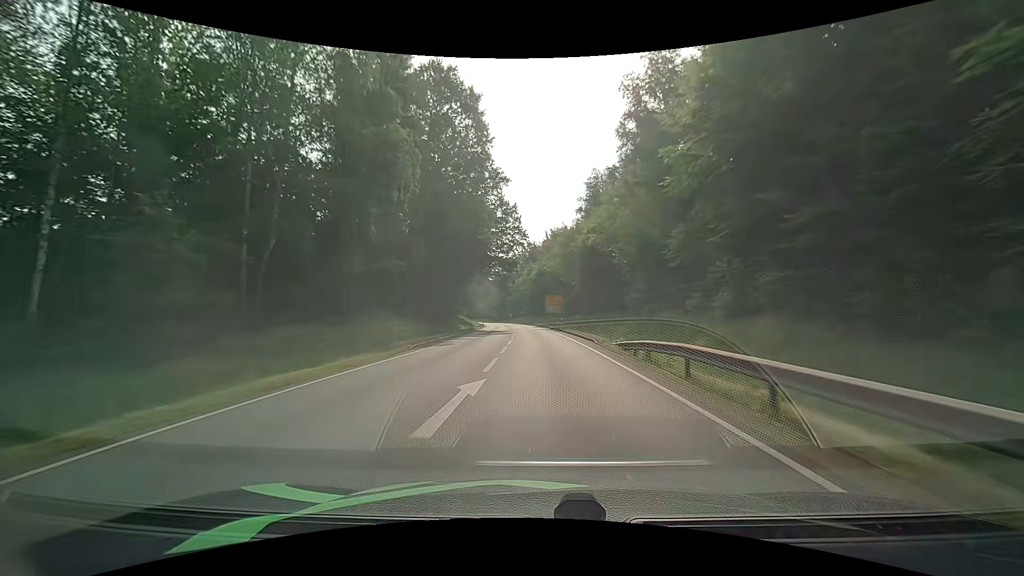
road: primary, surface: asphalt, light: Day
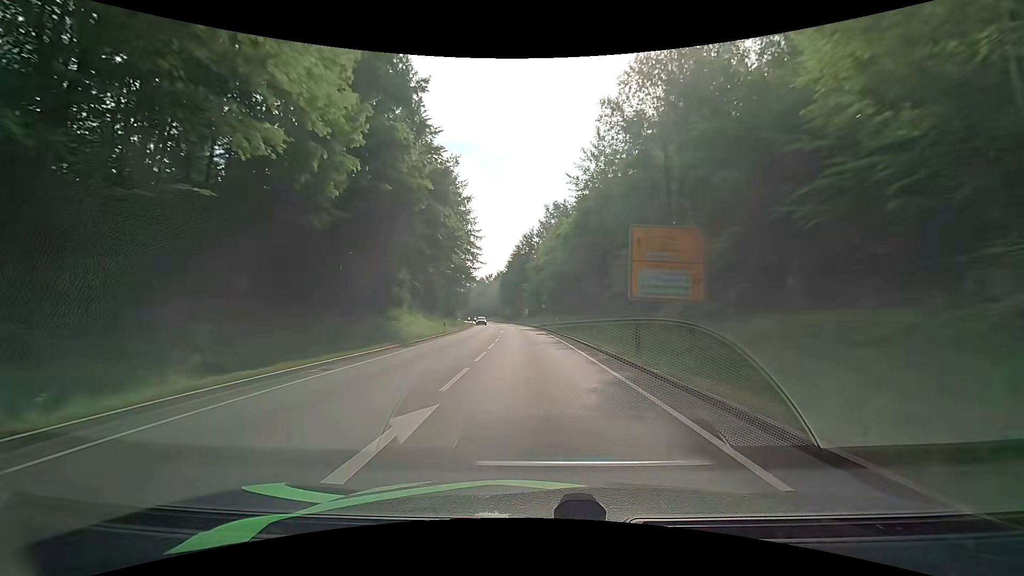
(-1.1, +57.0) m; -3°
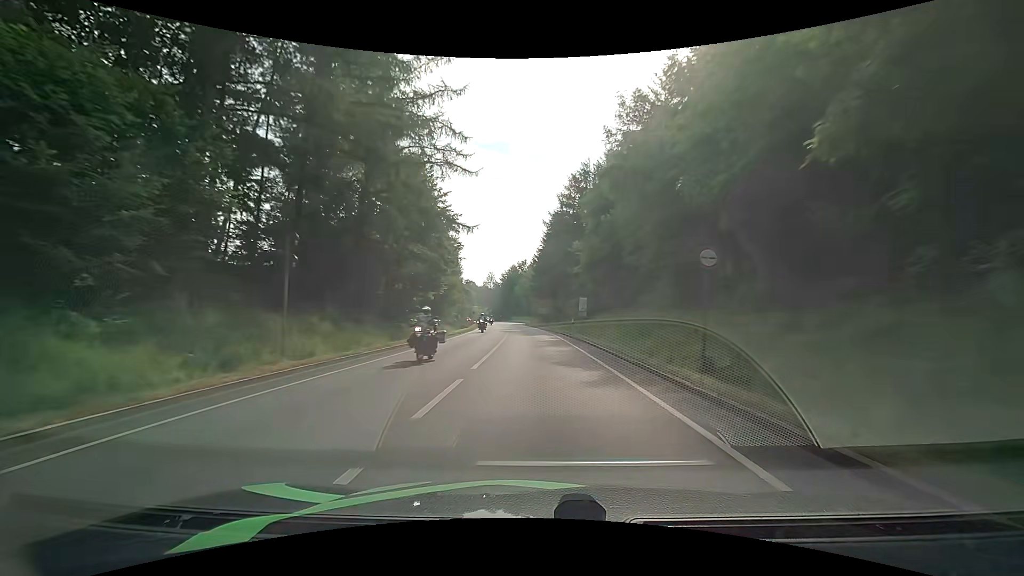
(-2.0, +56.6) m; -5°
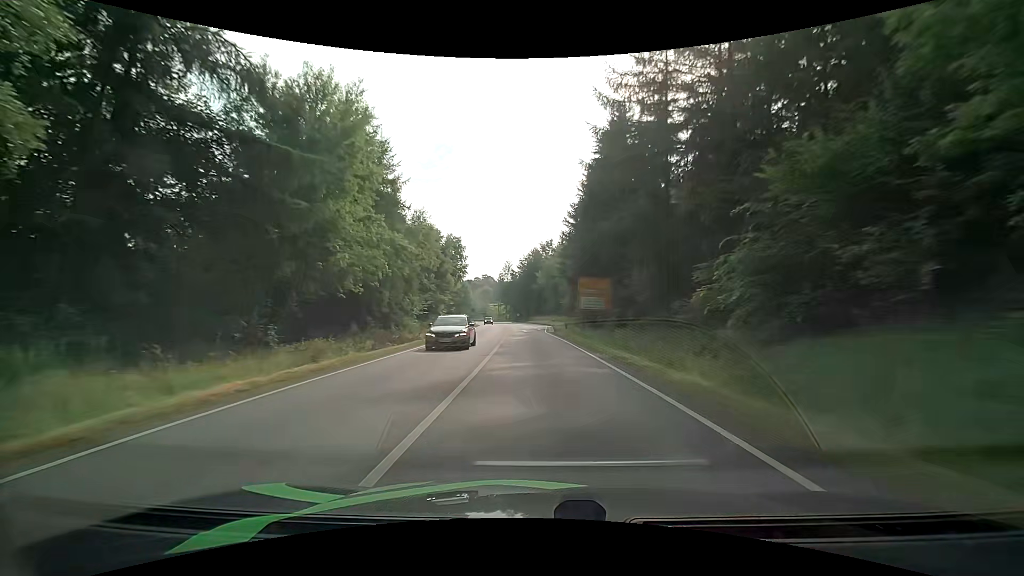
(-1.0, +45.3) m; -2°
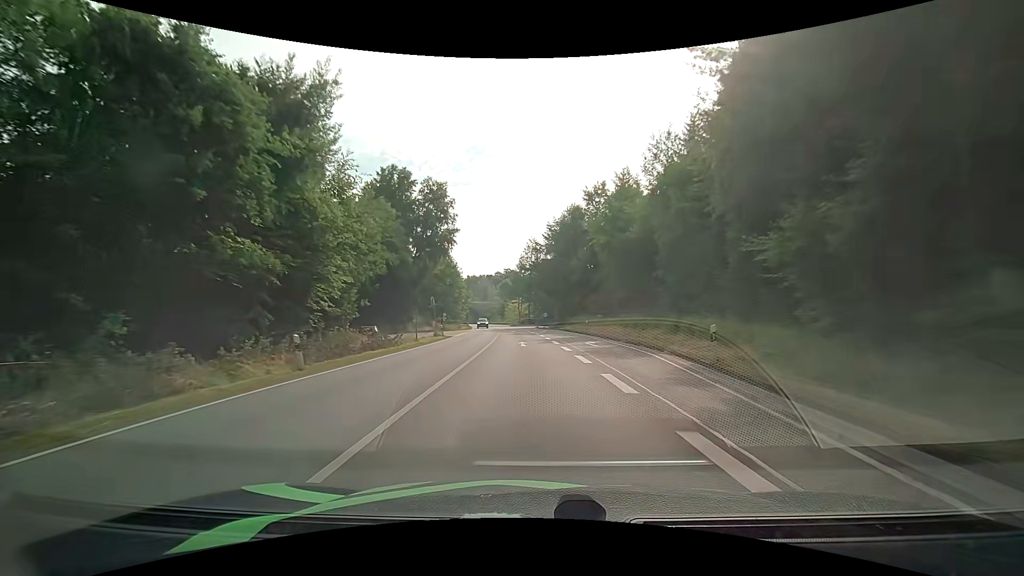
(-2.1, +56.8) m; -5°
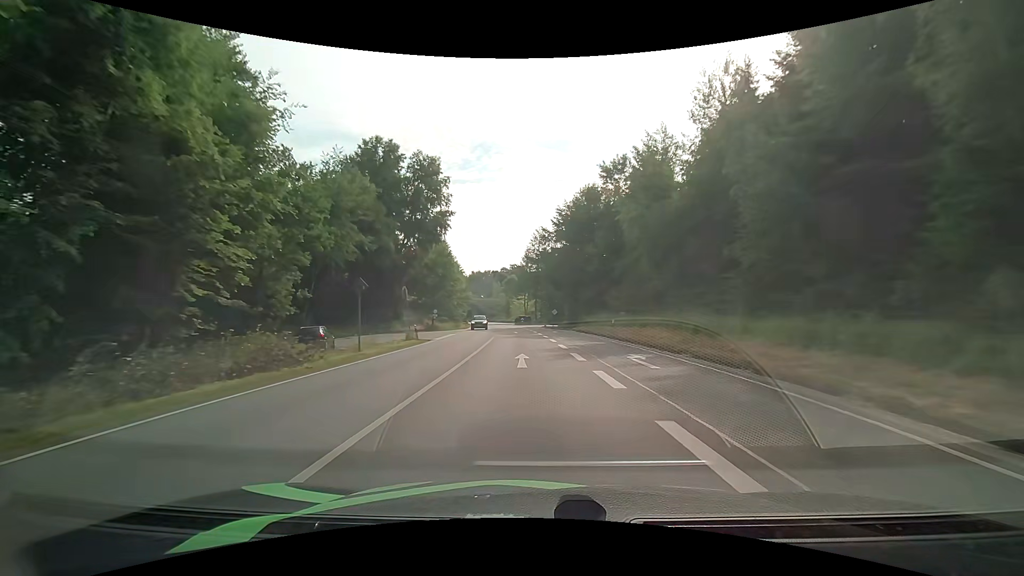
(+0.1, +11.4) m; 0°
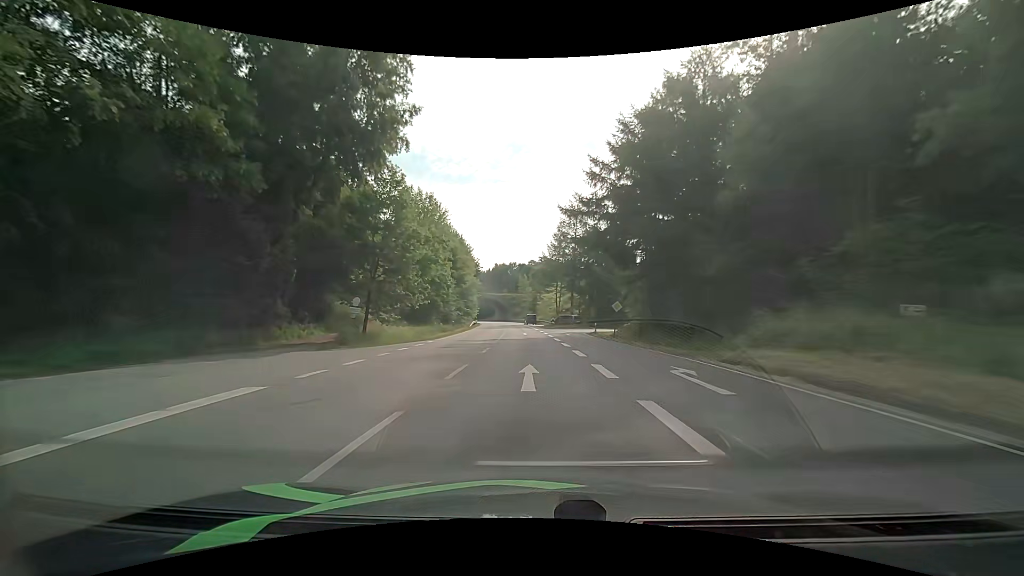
(-1.0, +34.4) m; -3°
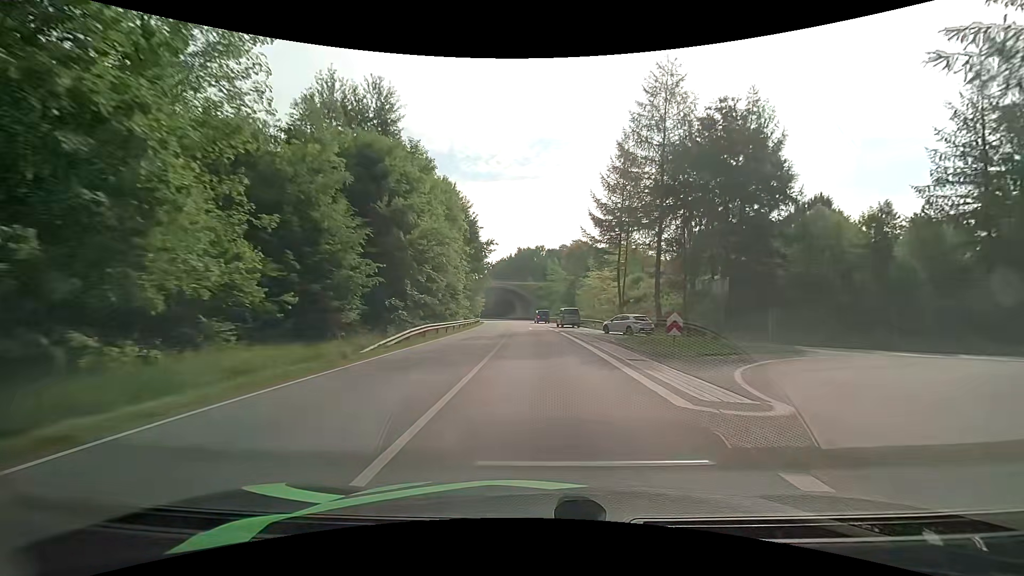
(-1.3, +45.4) m; -3°
(0, +10) (0, +20) (0, +30) (0, +40) (-1, +50) (-1, +60) (-2, +70) (-3, +80) (-4, +90) (-5, +100) m
